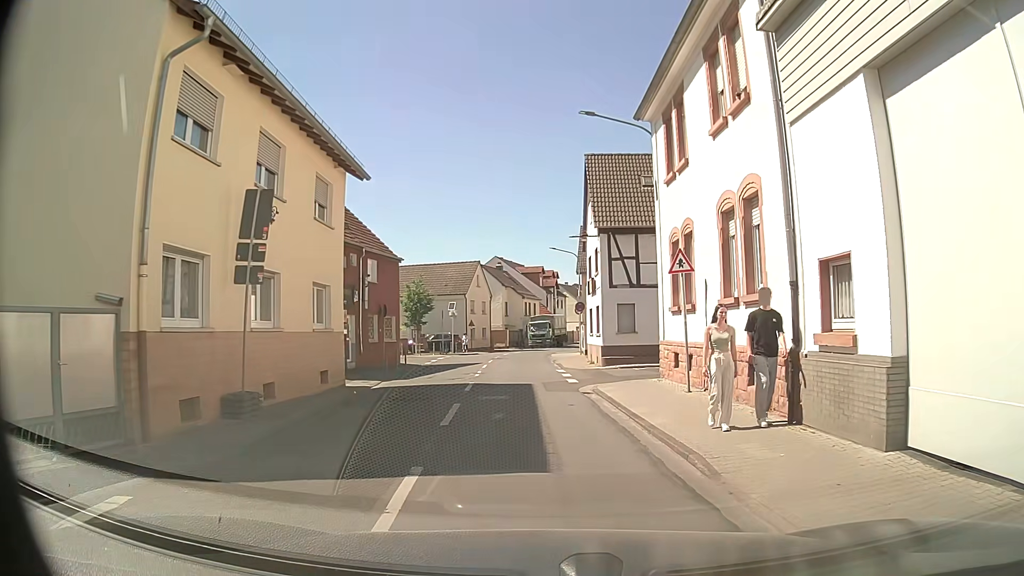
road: tertiary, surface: asphalt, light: Day
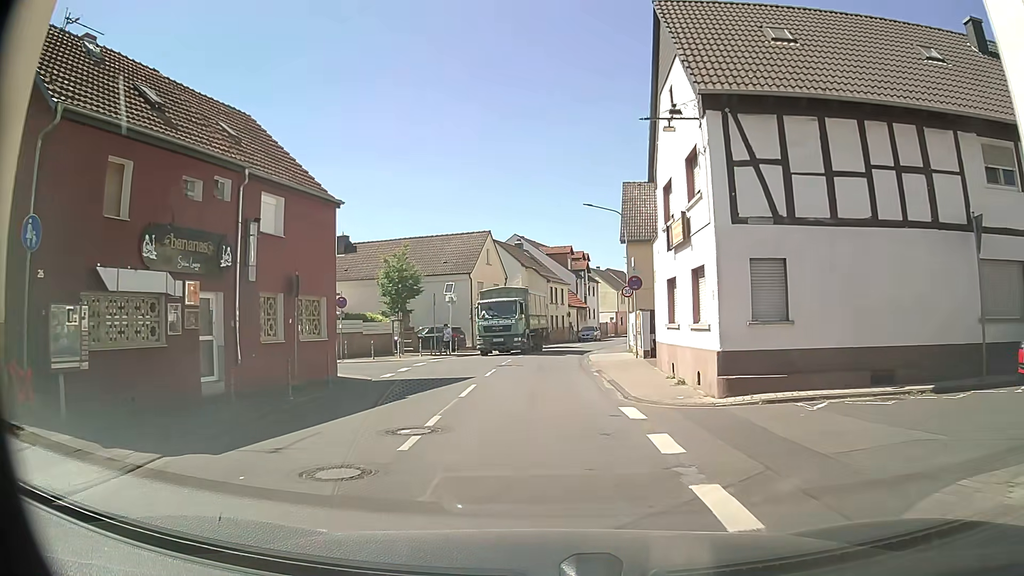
(+0.3, +15.0) m; 0°
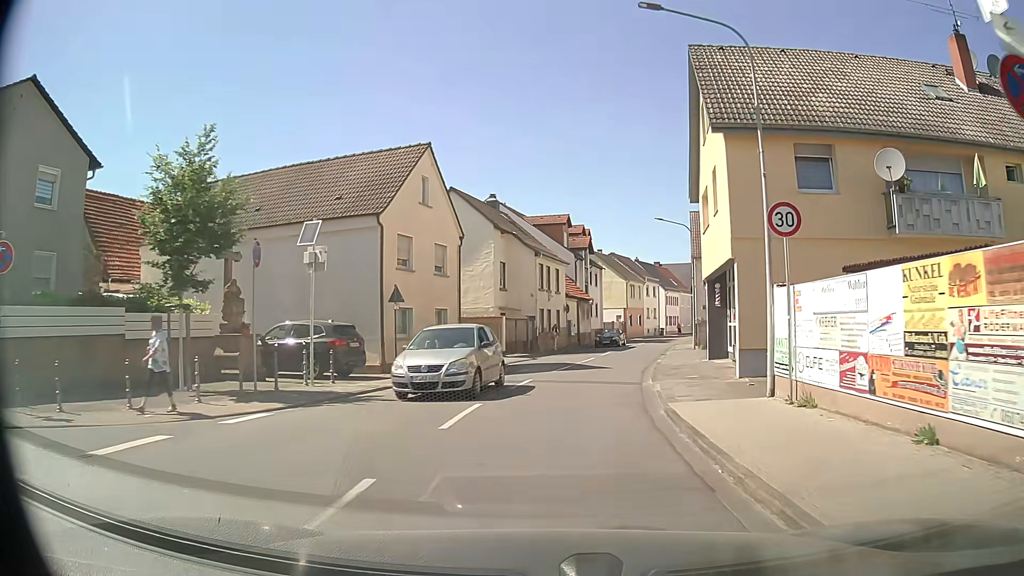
(-0.1, +22.7) m; +1°
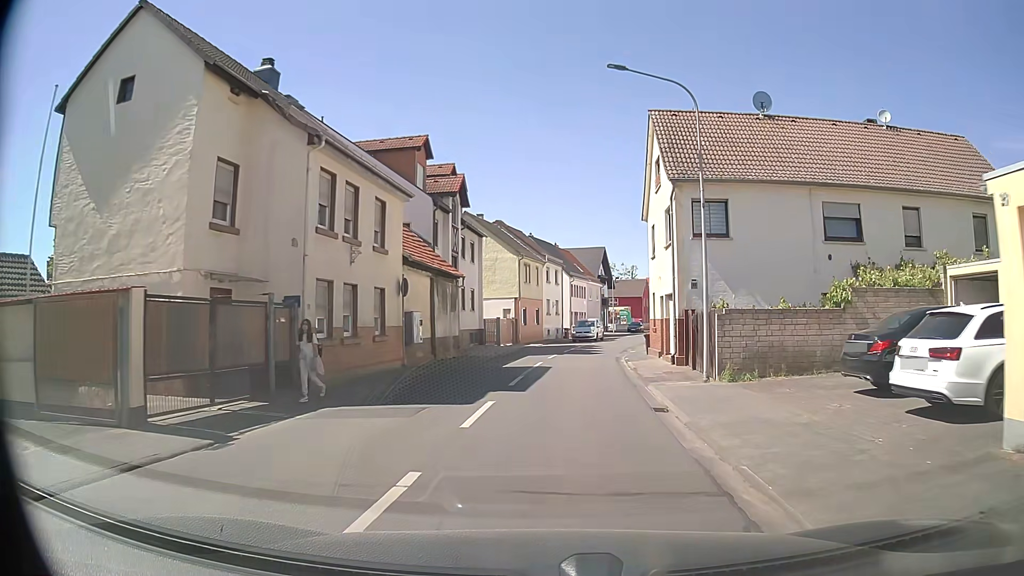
(+2.0, +23.7) m; +9°
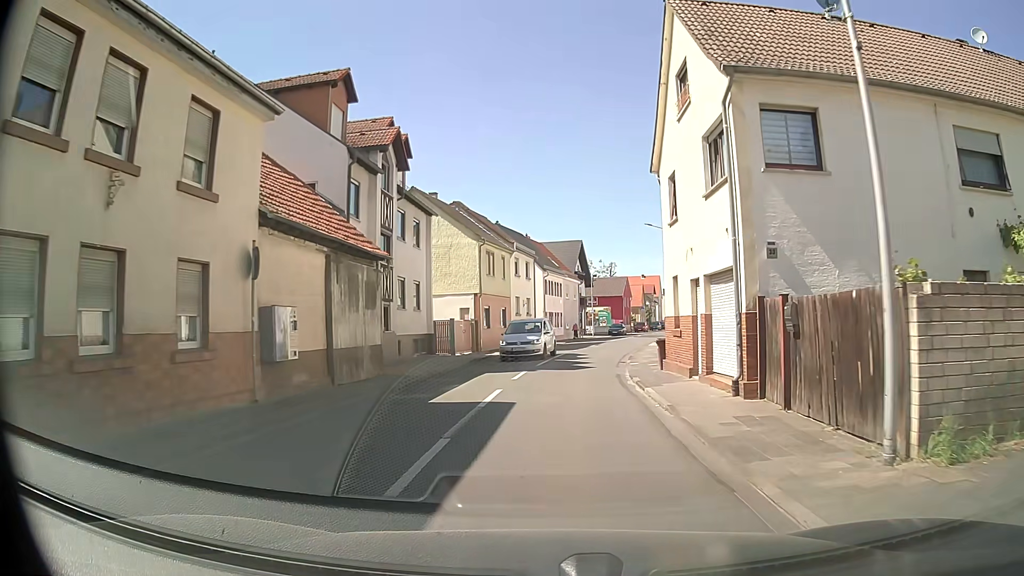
(+0.3, +9.7) m; +4°
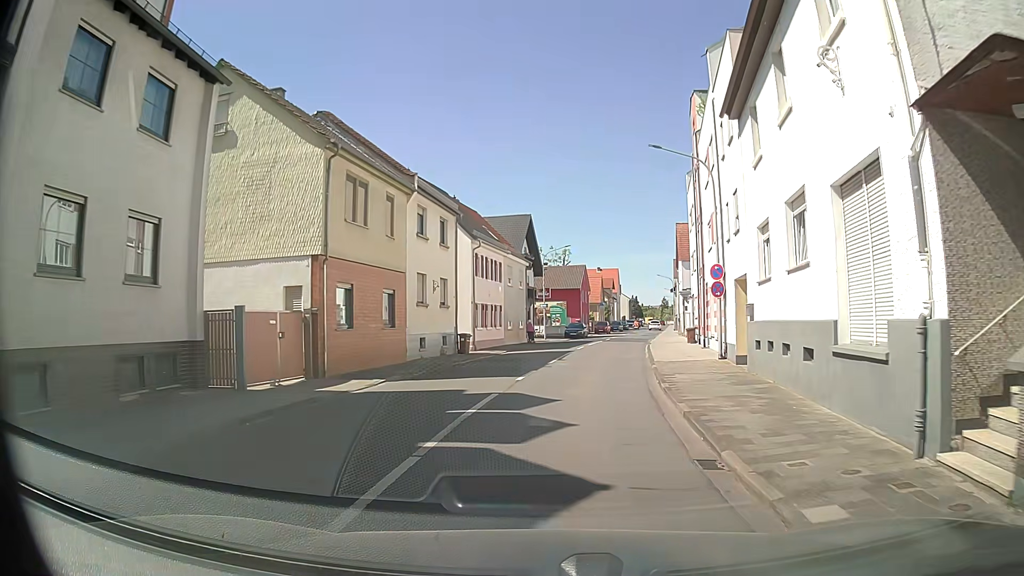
(+0.3, +19.4) m; +4°
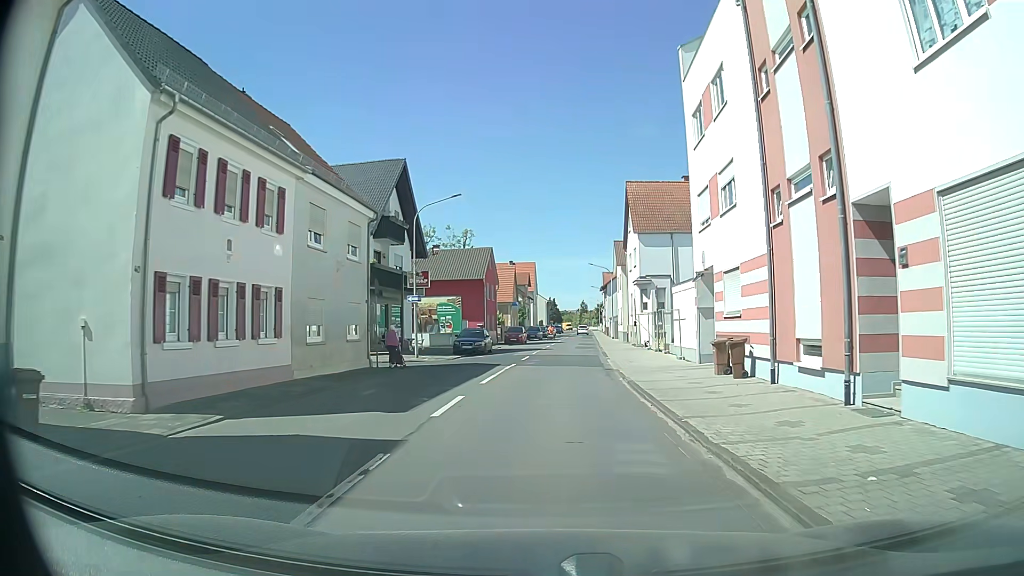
(+1.5, +23.8) m; +6°
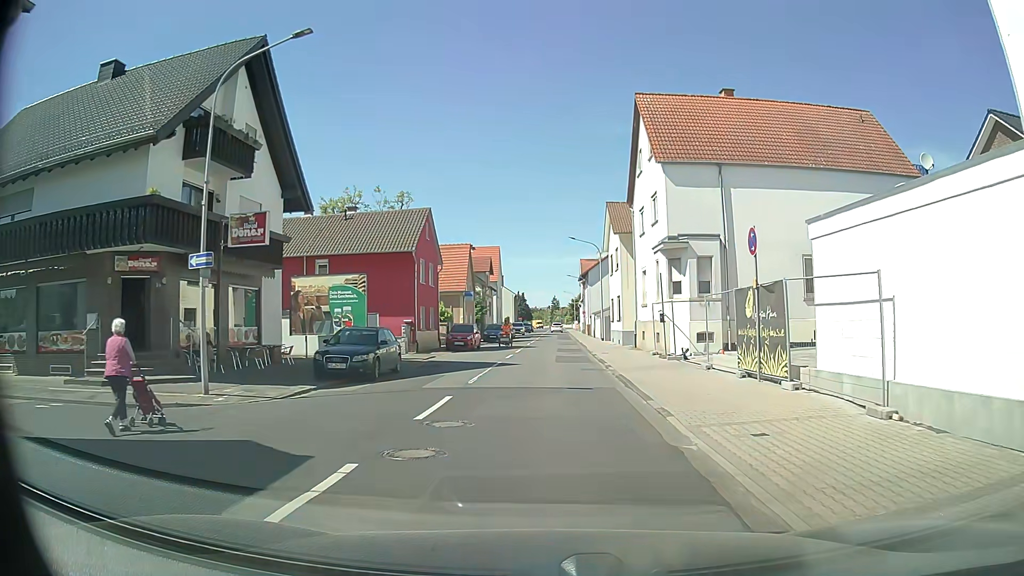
(+0.6, +18.8) m; +3°
(0, +10) (0, +20) (0, +30) (+1, +40) (+1, +50) (+1, +60) (+1, +70) (+2, +80) (+2, +90) (+2, +100) m
